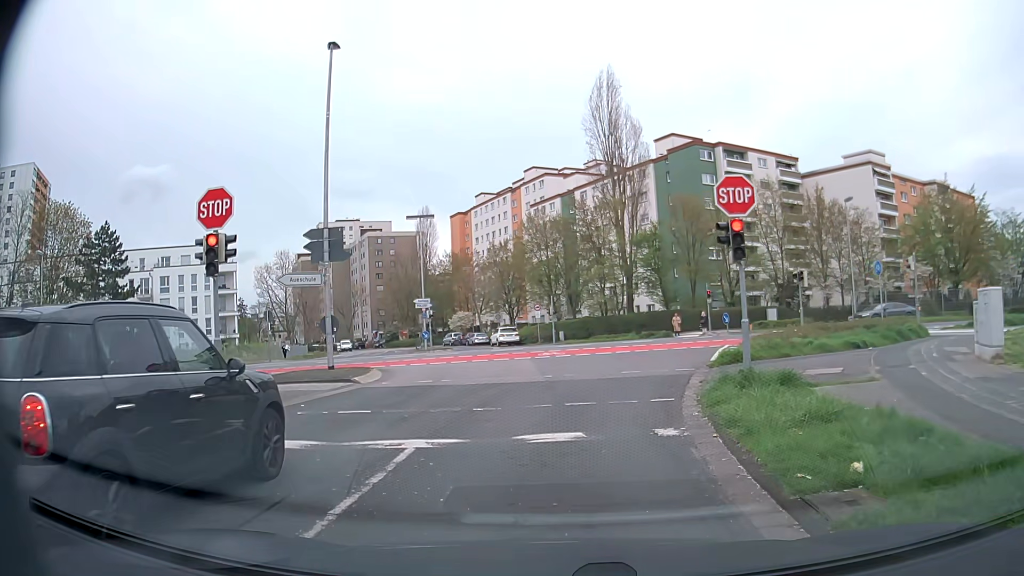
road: residential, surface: asphalt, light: Day
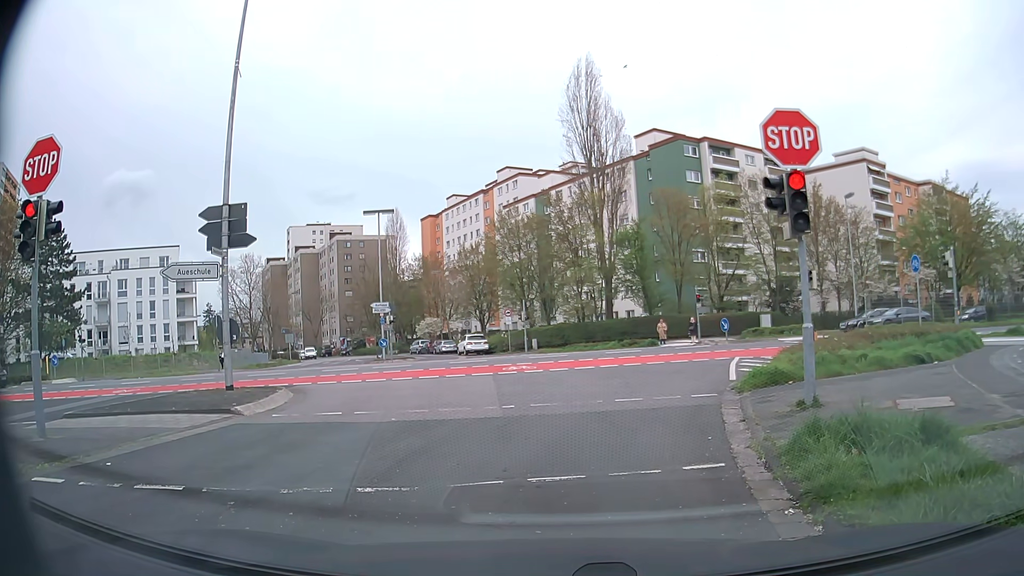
(0.0, +4.8) m; +1°
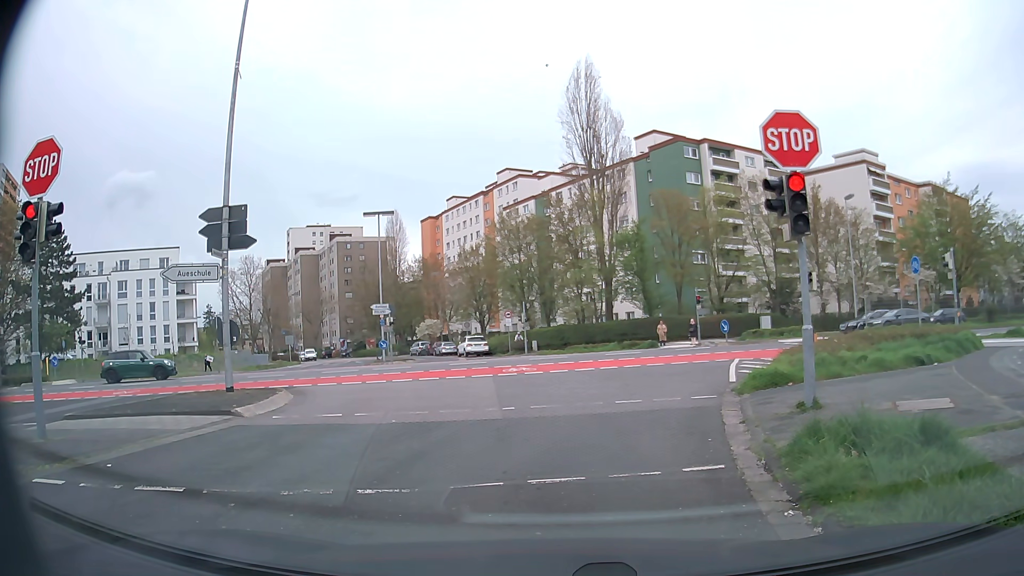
(0.0, +0.1) m; 0°
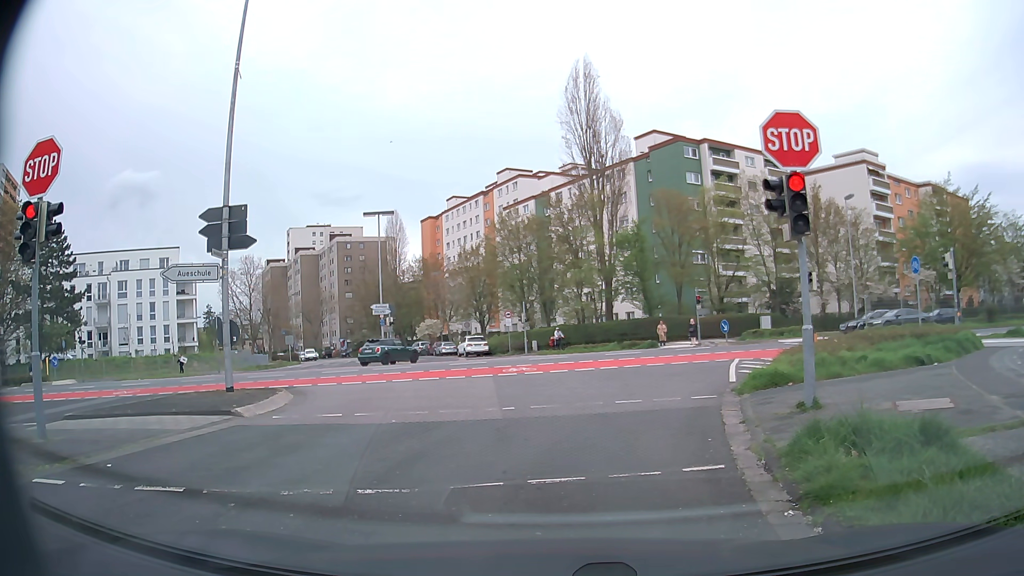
(0.0, 0.0) m; 0°
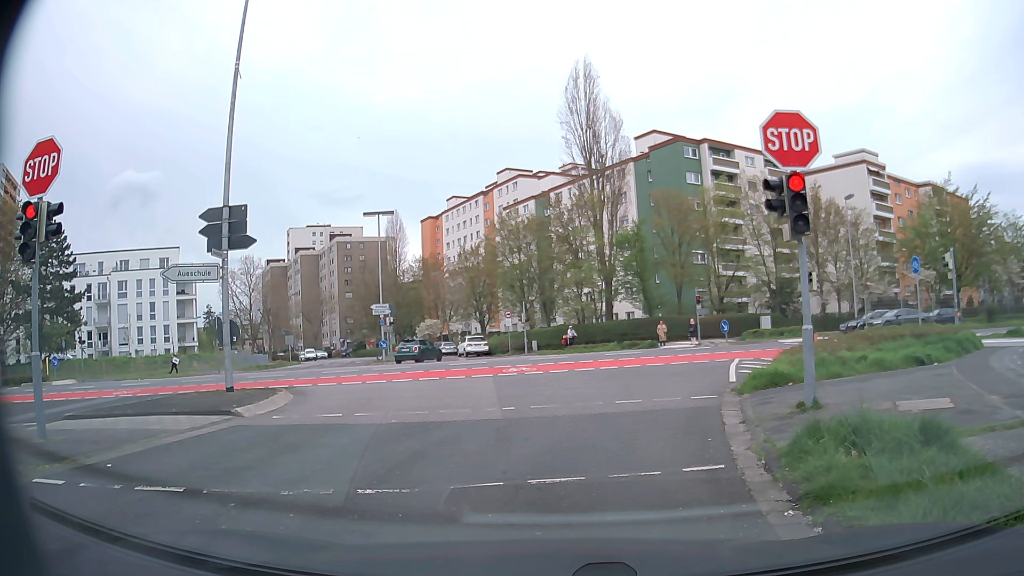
(0.0, 0.0) m; 0°
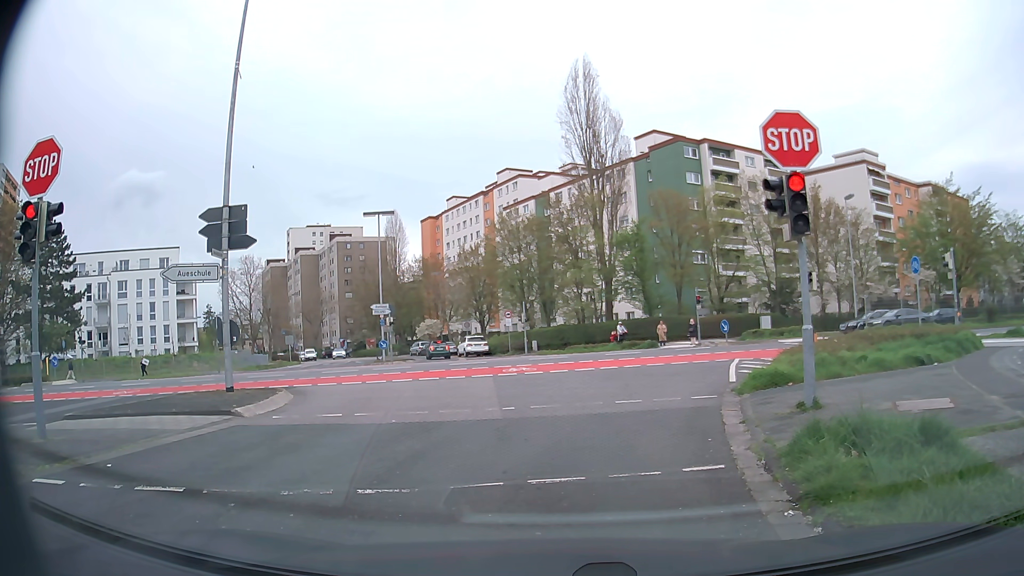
(0.0, 0.0) m; 0°
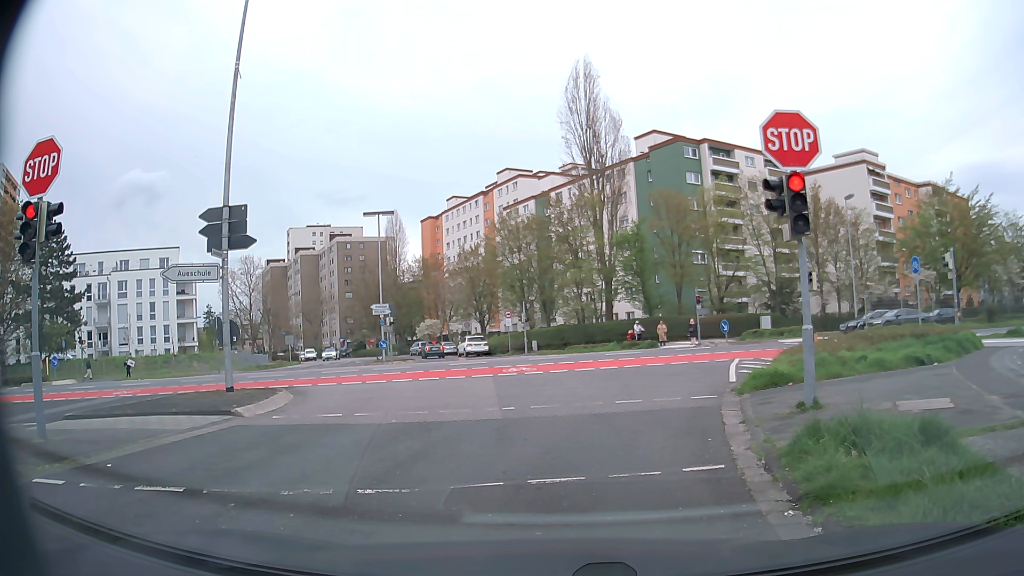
(0.0, 0.0) m; 0°
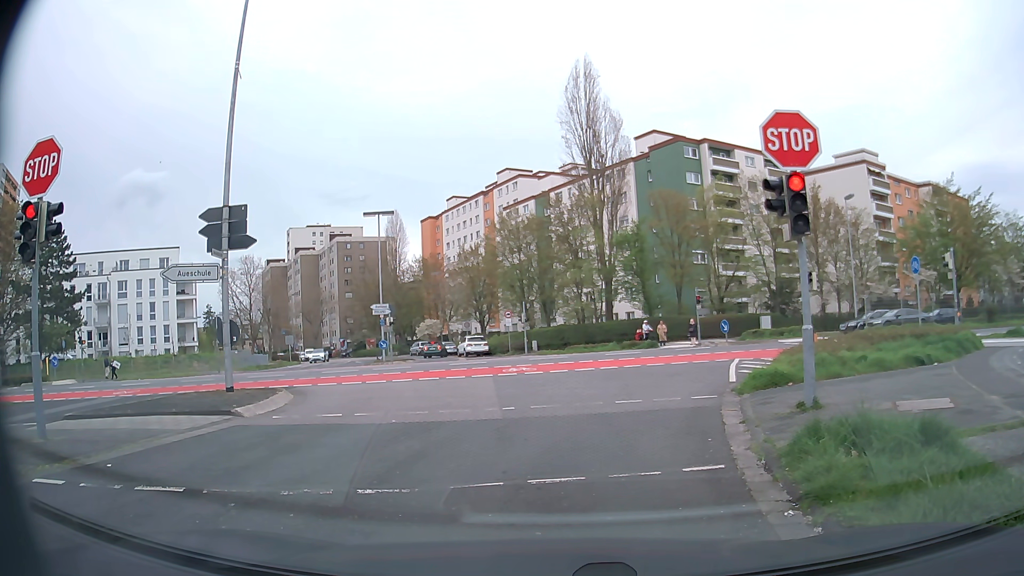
(0.0, 0.0) m; 0°
(0, +10) (+2, +20) (+6, +28) (+16, +31) (+26, +33) (+35, +35) (+45, +37) (+55, +39) (+65, +41) (+74, +44) m
